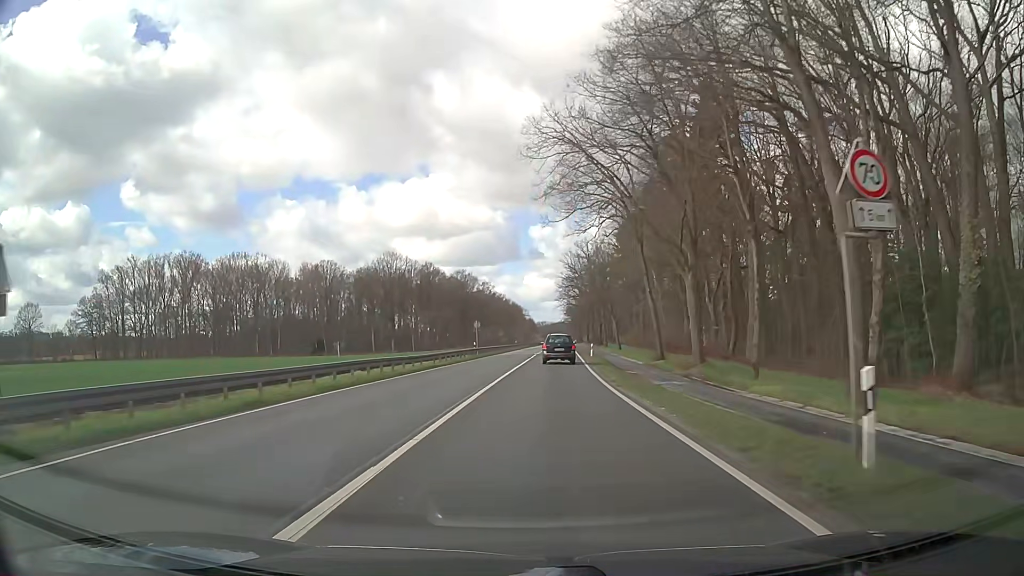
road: primary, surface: asphalt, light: Day
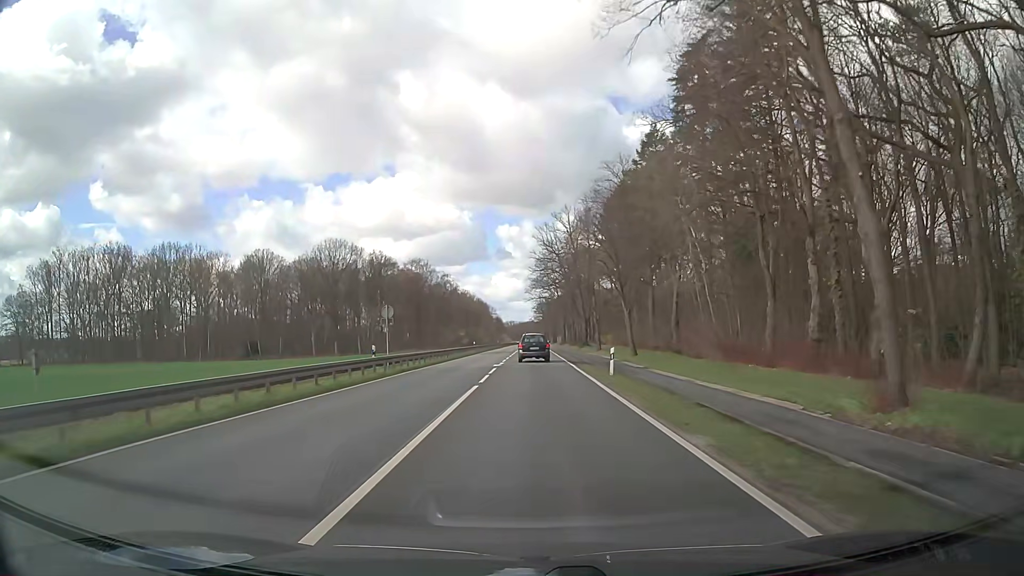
(+0.6, +28.9) m; +3°
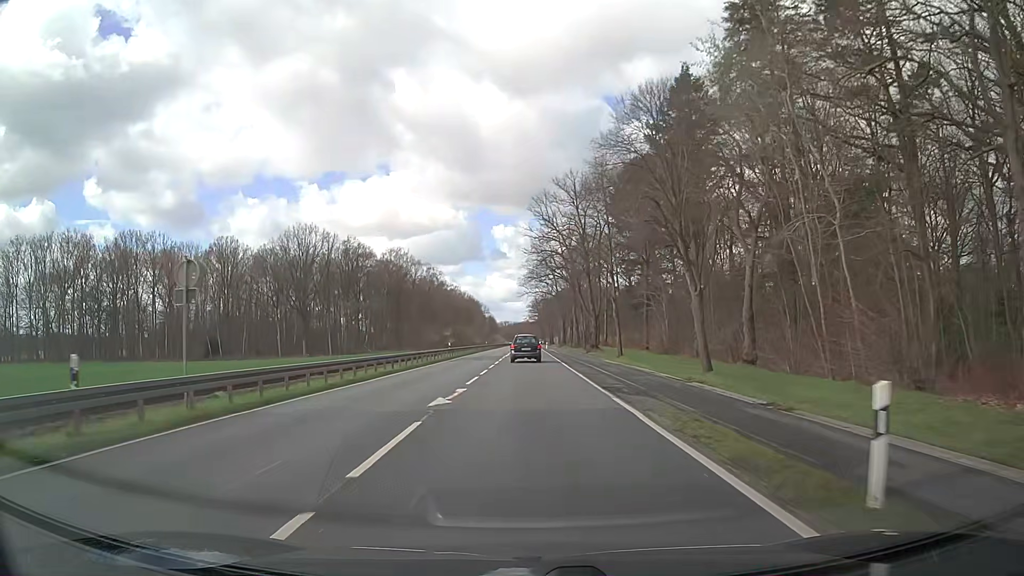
(+0.1, +20.3) m; 0°
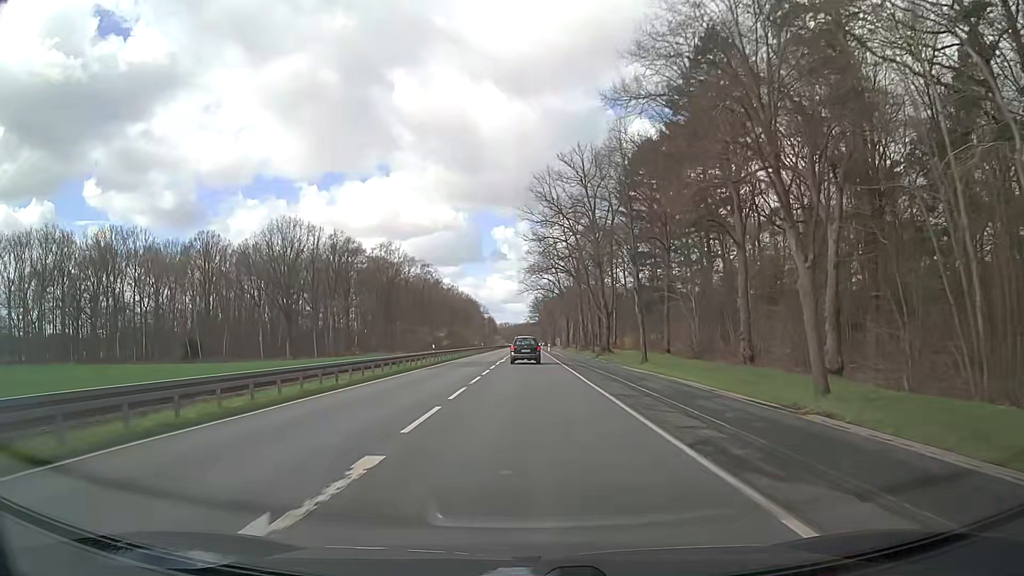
(0.0, +10.6) m; 0°
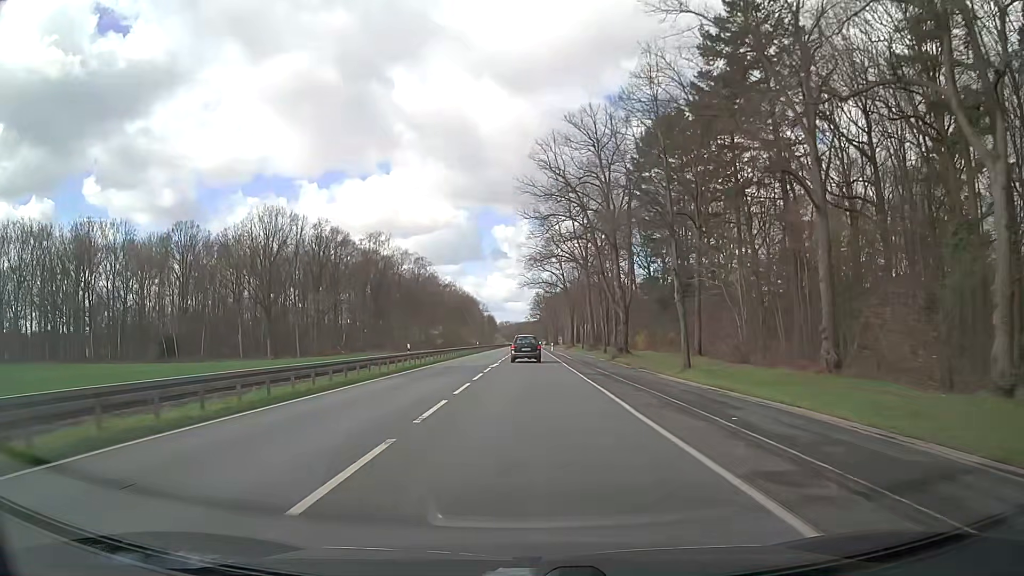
(0.0, +10.9) m; 0°
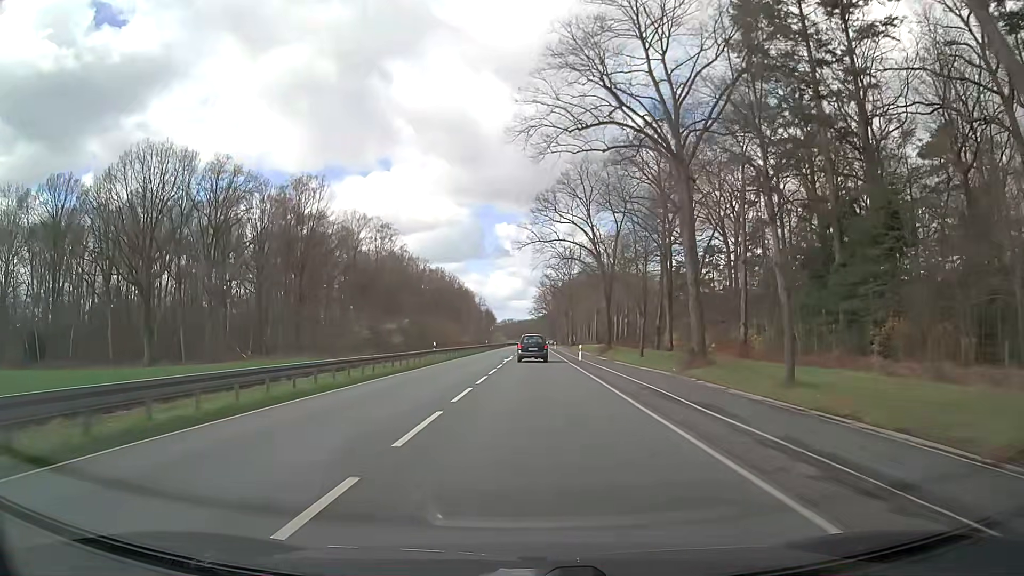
(+0.1, +45.1) m; 0°
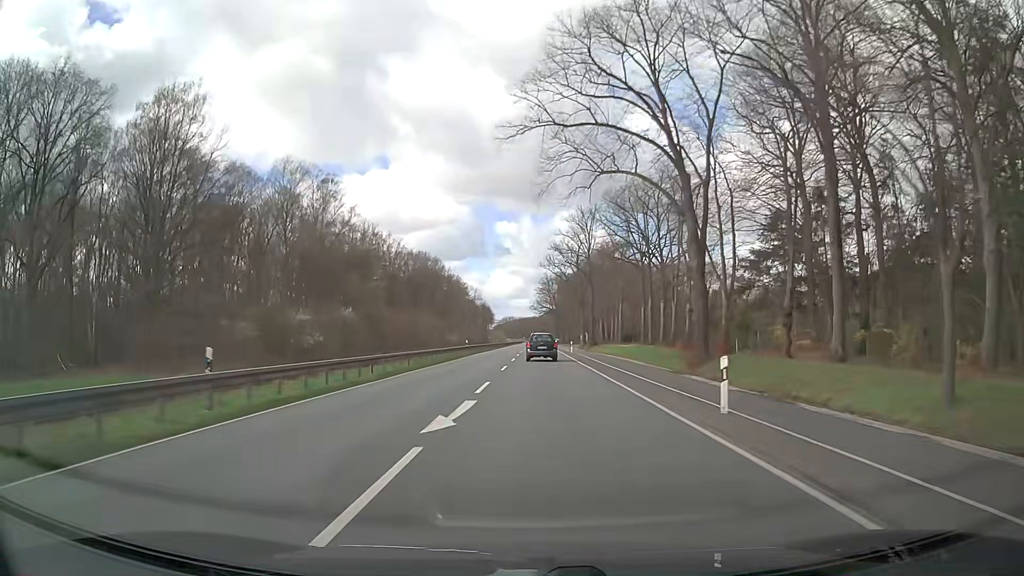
(0.0, +34.3) m; 0°
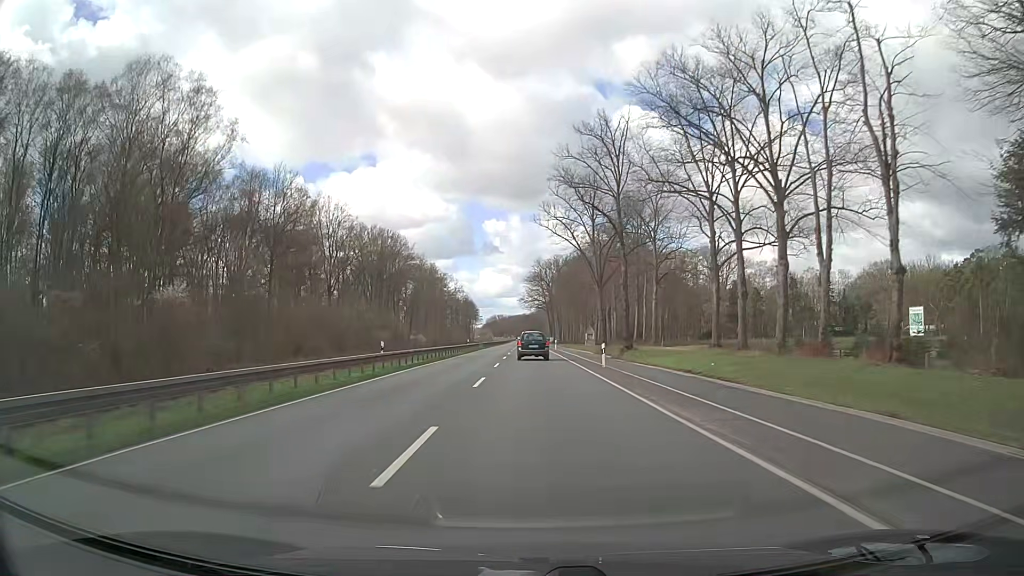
(+0.3, +34.4) m; +1°
(0, +10) (0, +20) (0, +30) (0, +40) (0, +50) (0, +60) (0, +70) (0, +80) (0, +90) (0, +100) m
